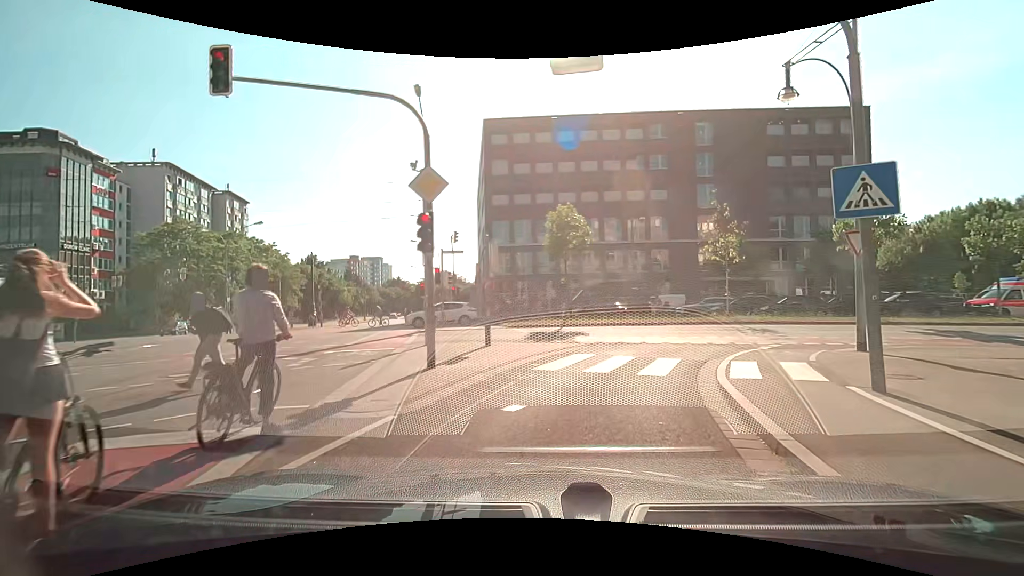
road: secondary_link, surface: asphalt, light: Day
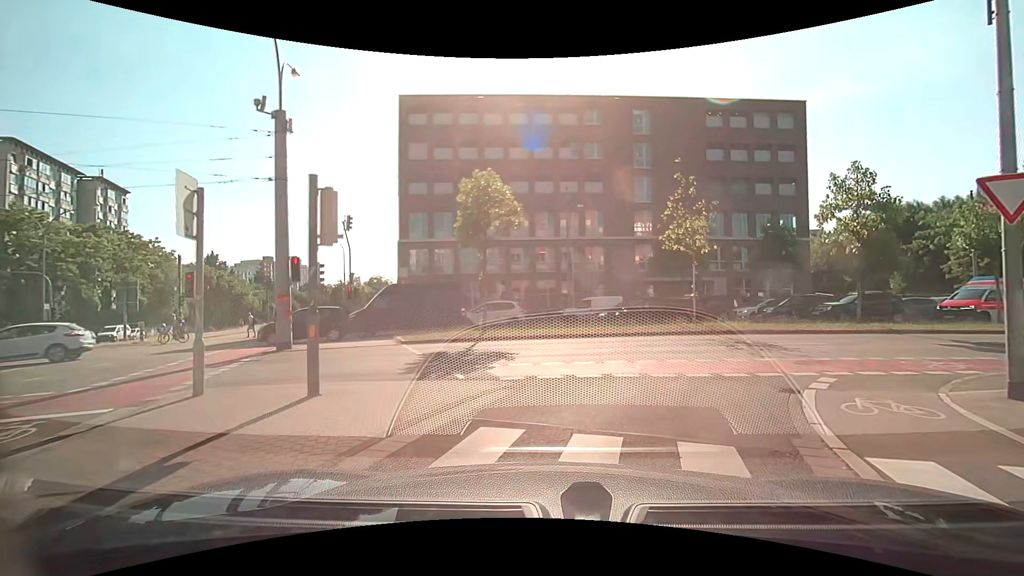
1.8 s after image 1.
(+0.5, +7.2) m; +8°
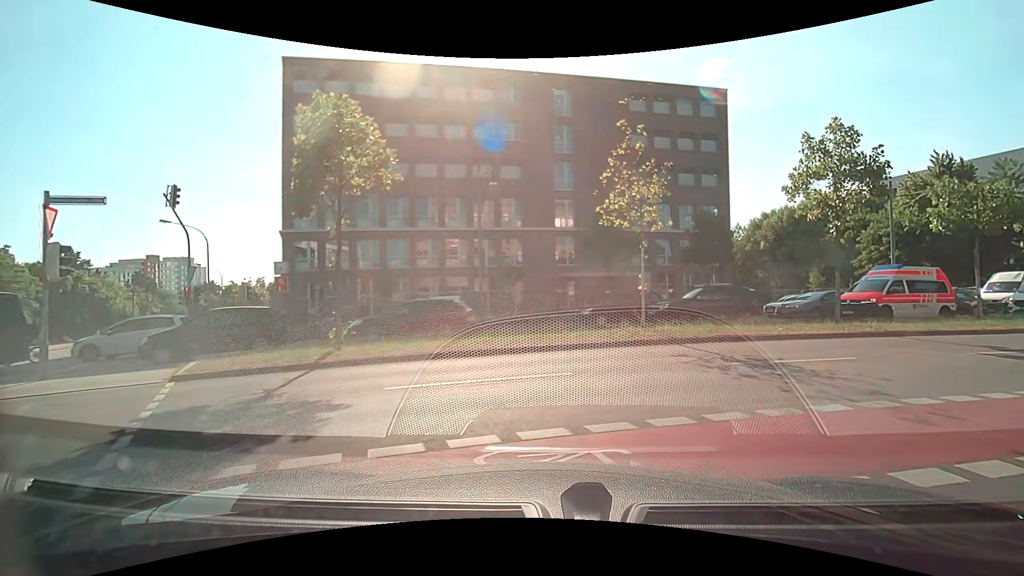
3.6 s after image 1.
(+0.4, +6.3) m; +9°
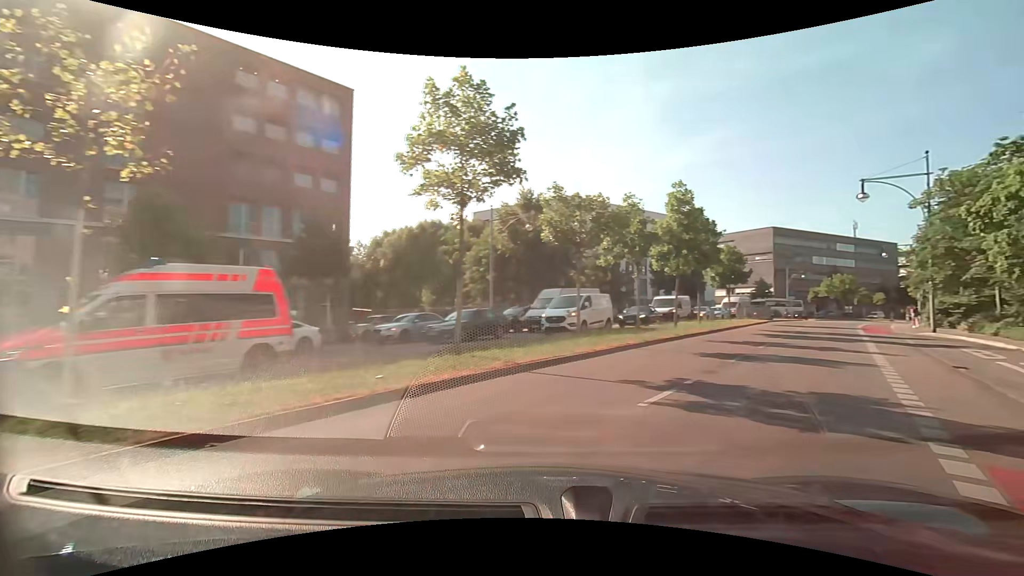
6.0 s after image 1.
(+2.3, +7.7) m; +44°
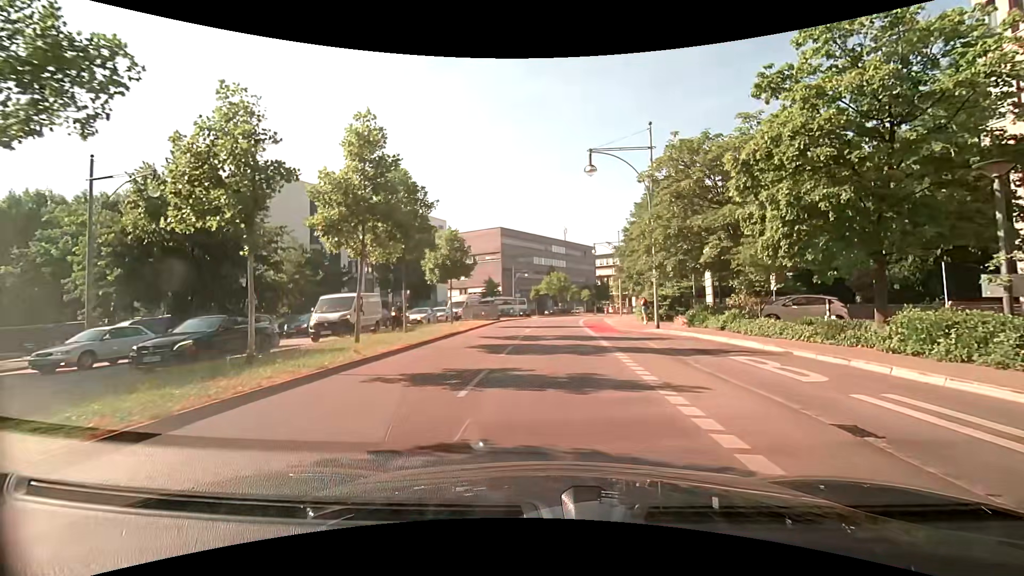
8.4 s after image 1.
(+3.5, +10.8) m; +26°
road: primary
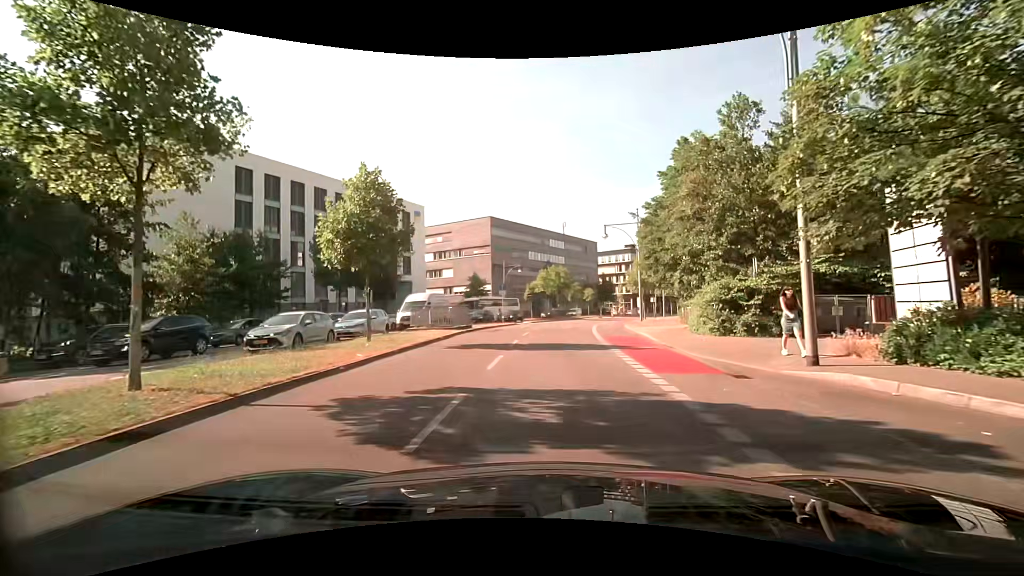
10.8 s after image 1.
(0.0, +14.8) m; 0°
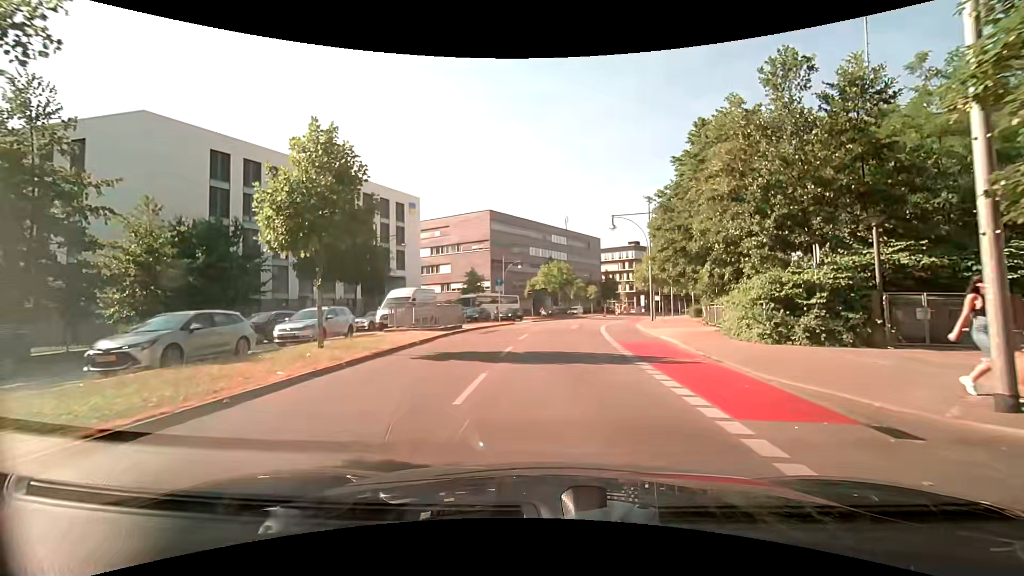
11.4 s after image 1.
(0.0, +4.1) m; -1°
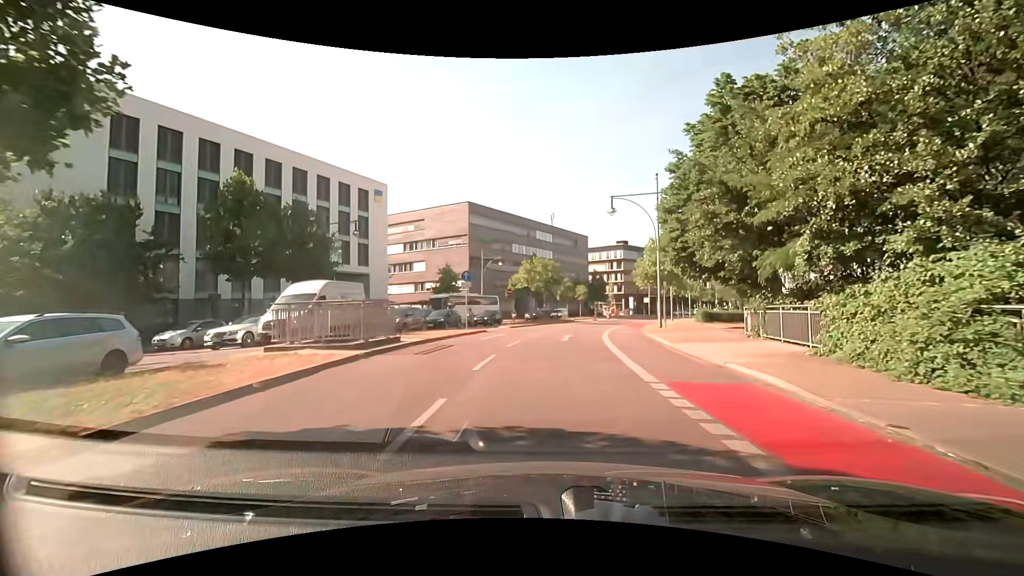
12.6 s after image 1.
(+0.2, +8.6) m; +2°
(0, +10) (+1, +20) (+2, +30) (+4, +40) (+6, +49) (+9, +59) (+12, +69) (+16, +78) (+20, +87) (+24, +96) m
